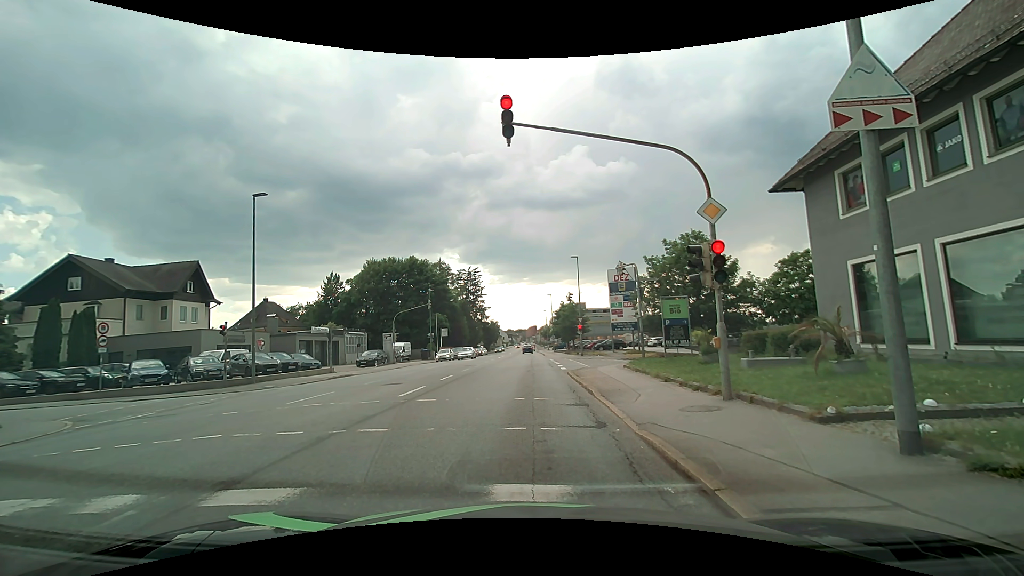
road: tertiary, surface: asphalt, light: Day
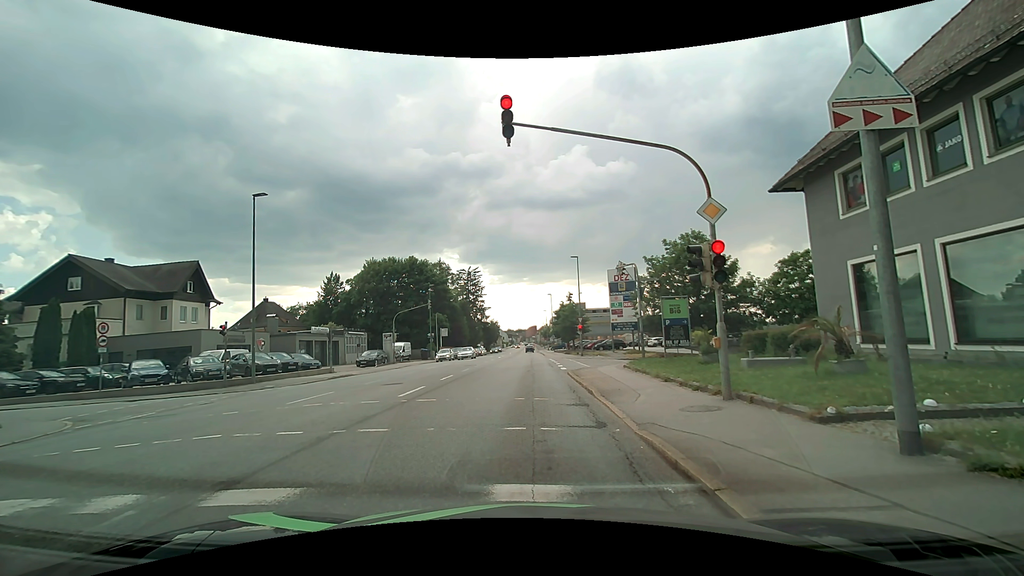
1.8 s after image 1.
(0.0, 0.0) m; 0°
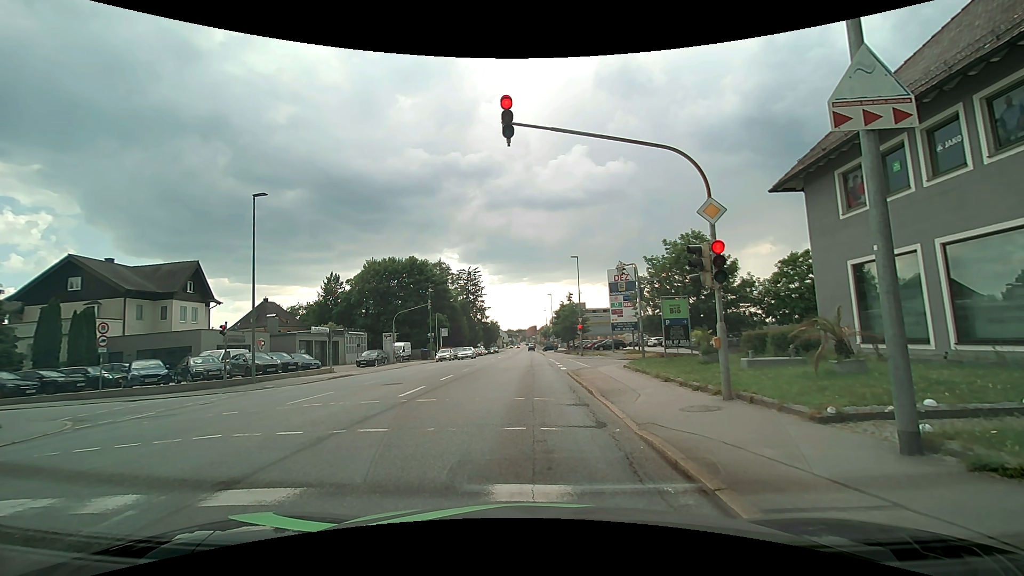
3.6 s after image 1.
(0.0, 0.0) m; 0°
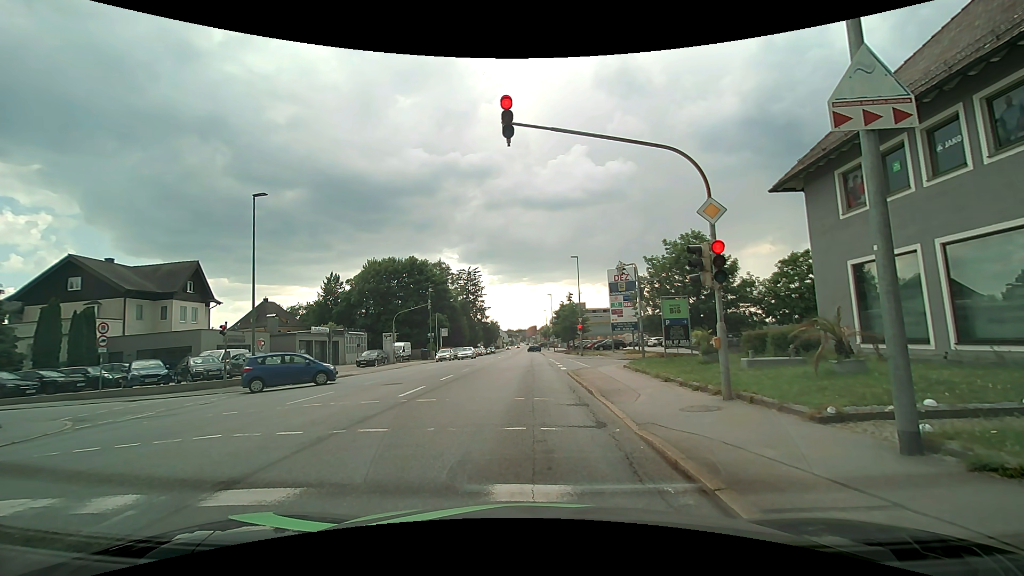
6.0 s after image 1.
(0.0, 0.0) m; 0°
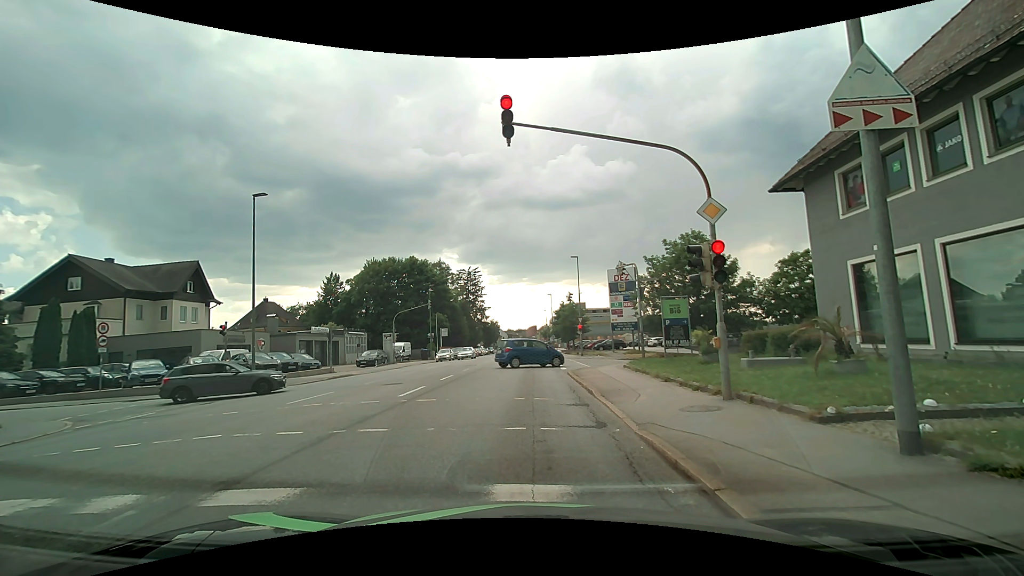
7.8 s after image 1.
(0.0, 0.0) m; 0°
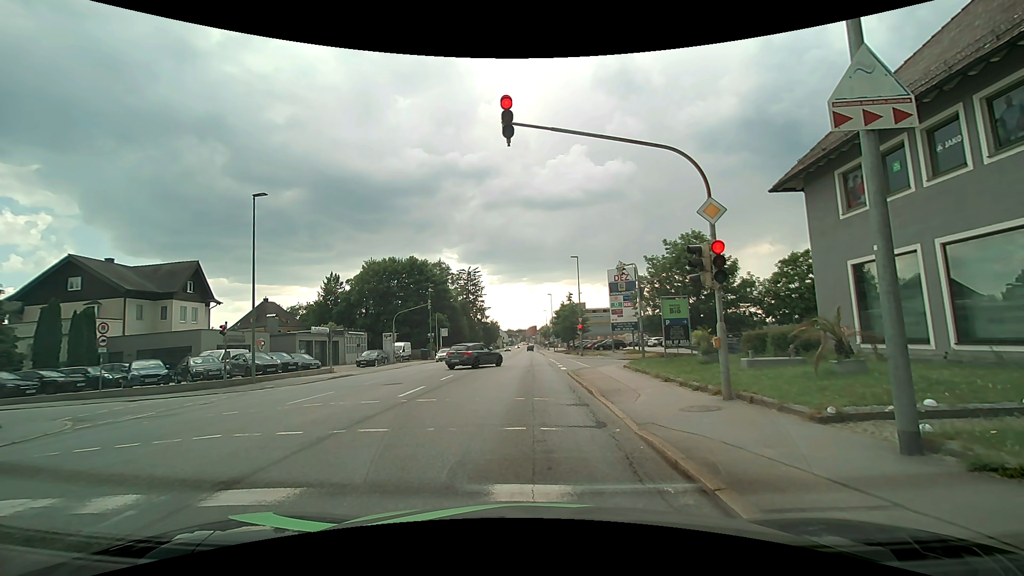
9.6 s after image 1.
(0.0, 0.0) m; 0°
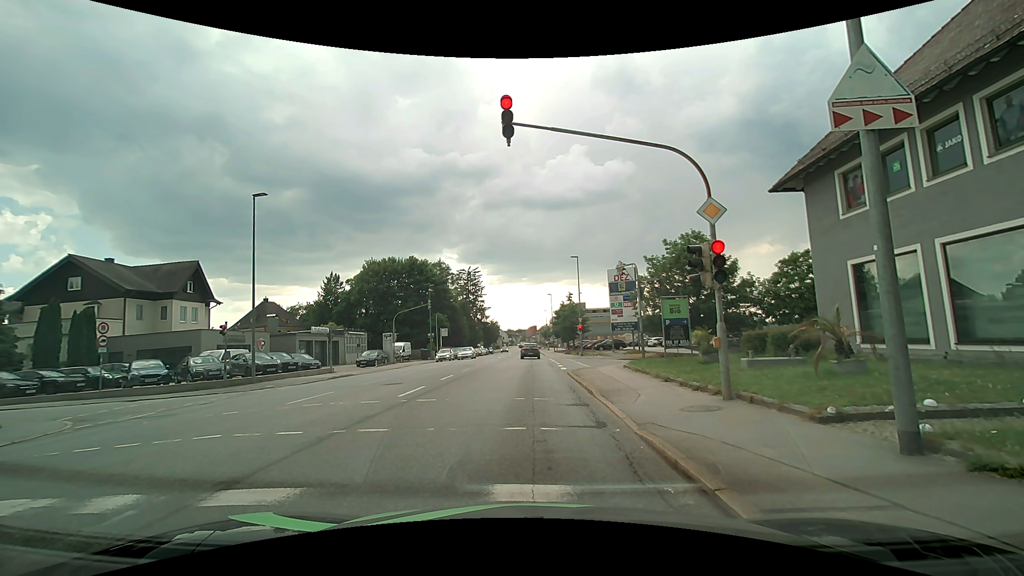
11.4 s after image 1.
(0.0, 0.0) m; 0°
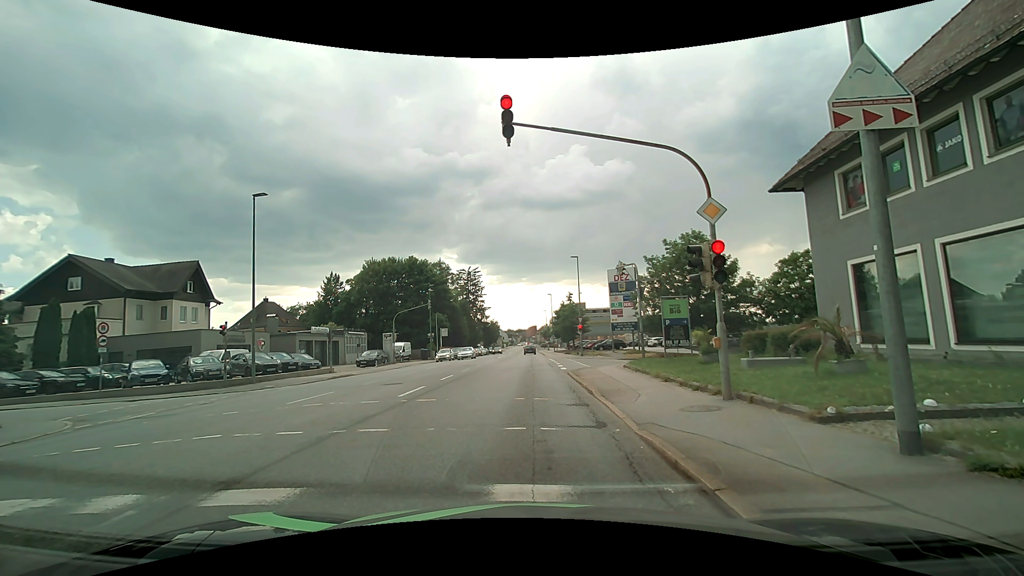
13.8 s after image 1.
(0.0, 0.0) m; 0°
(0, +10) (-1, +20) (-1, +30) (-1, +40) (-1, +50) (-1, +60) (-2, +70) (-2, +80) (-2, +90) (-3, +100) m
